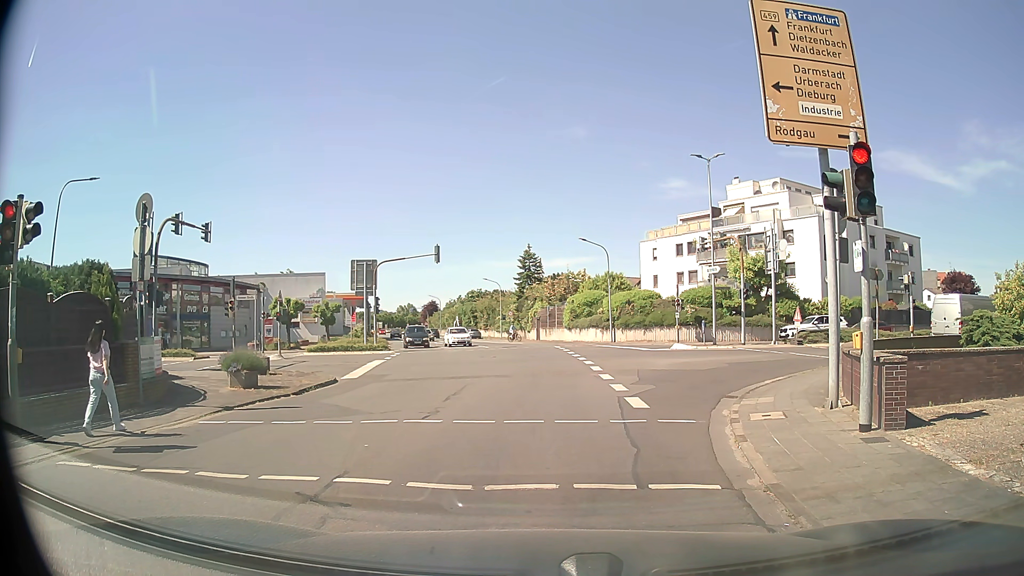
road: tertiary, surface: asphalt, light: Day
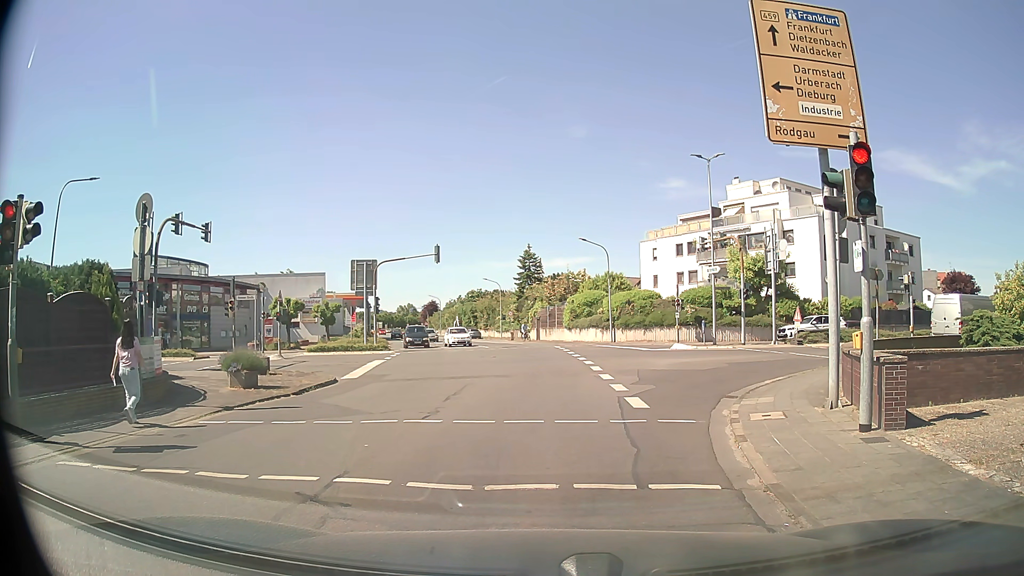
(0.0, 0.0) m; 0°
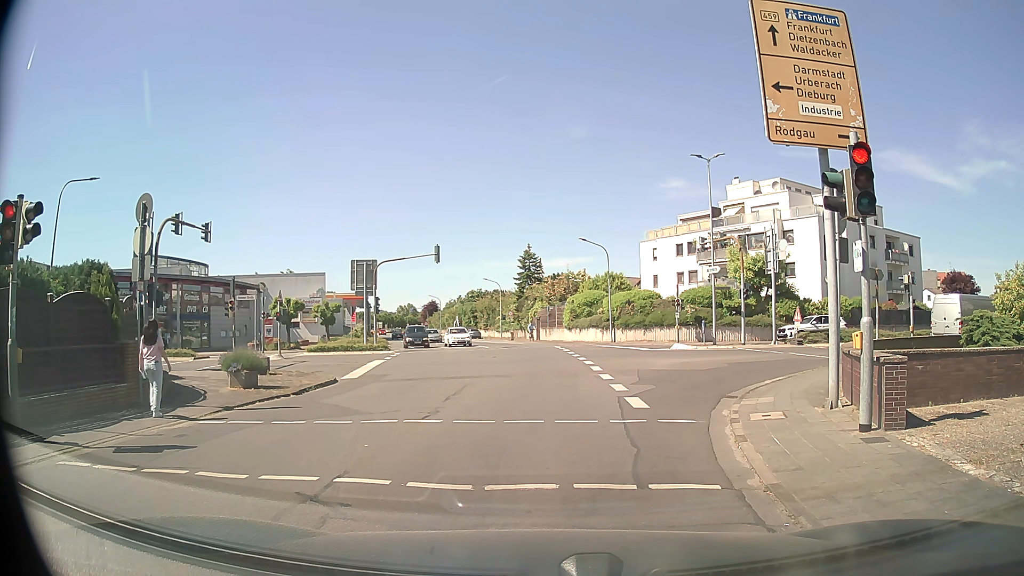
(0.0, 0.0) m; 0°
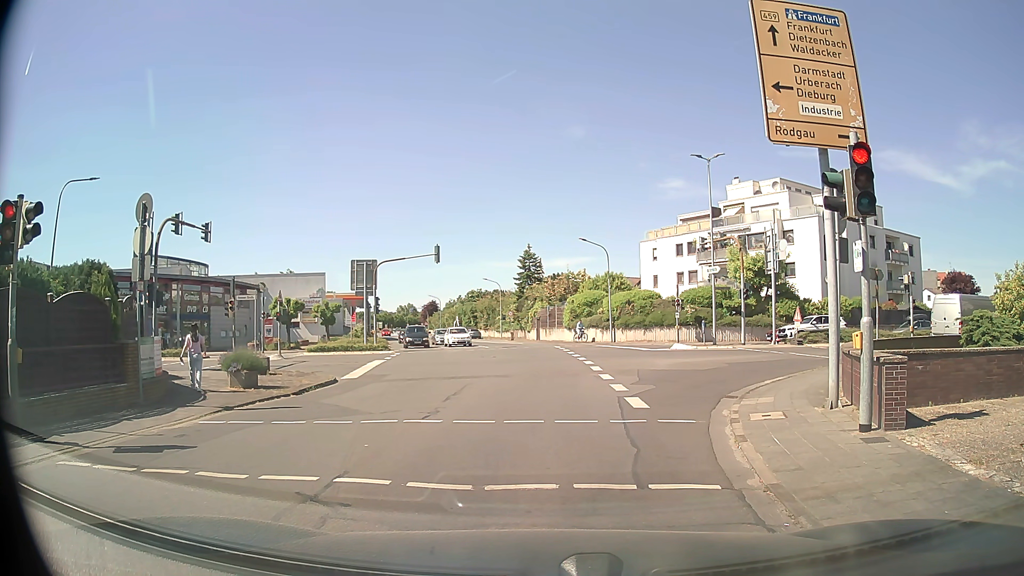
(0.0, 0.0) m; 0°
(0, +10) (0, +20) (0, +30) (-1, +40) (-2, +50) (-4, +60) (-7, +69) (-9, +79) (-12, +89) (-14, +98) m
